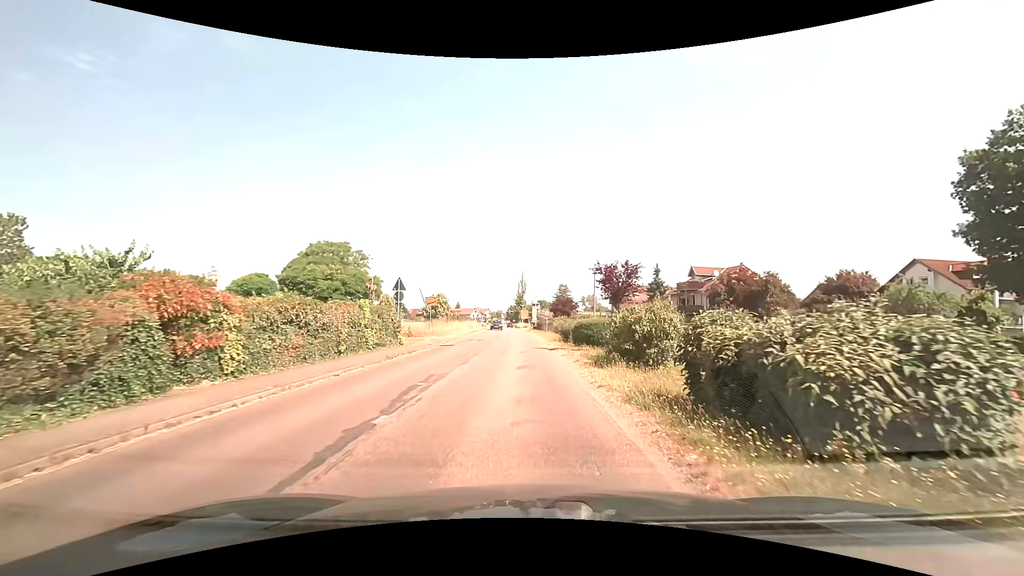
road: secondary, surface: asphalt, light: Day
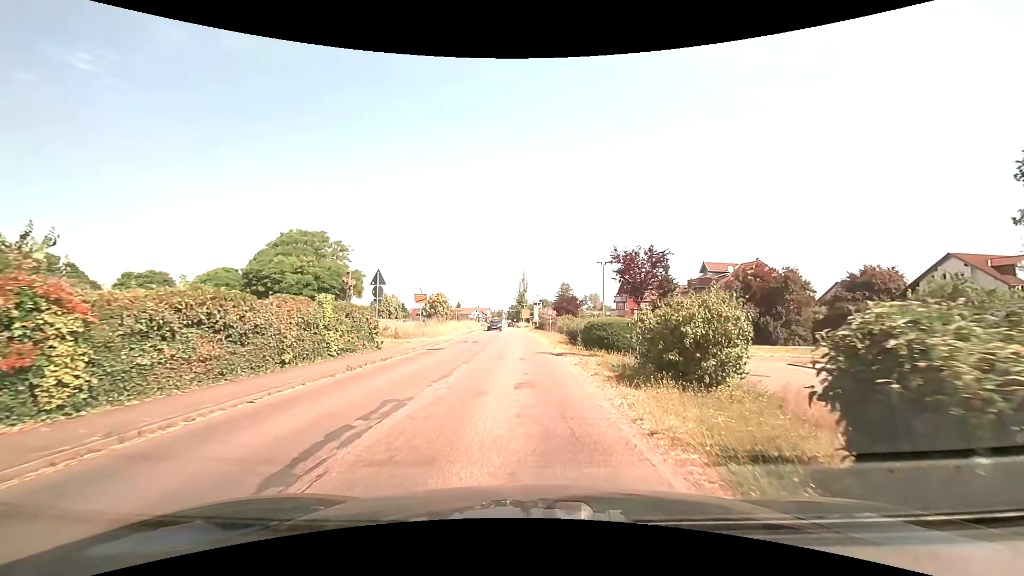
(0.0, +4.1) m; 0°
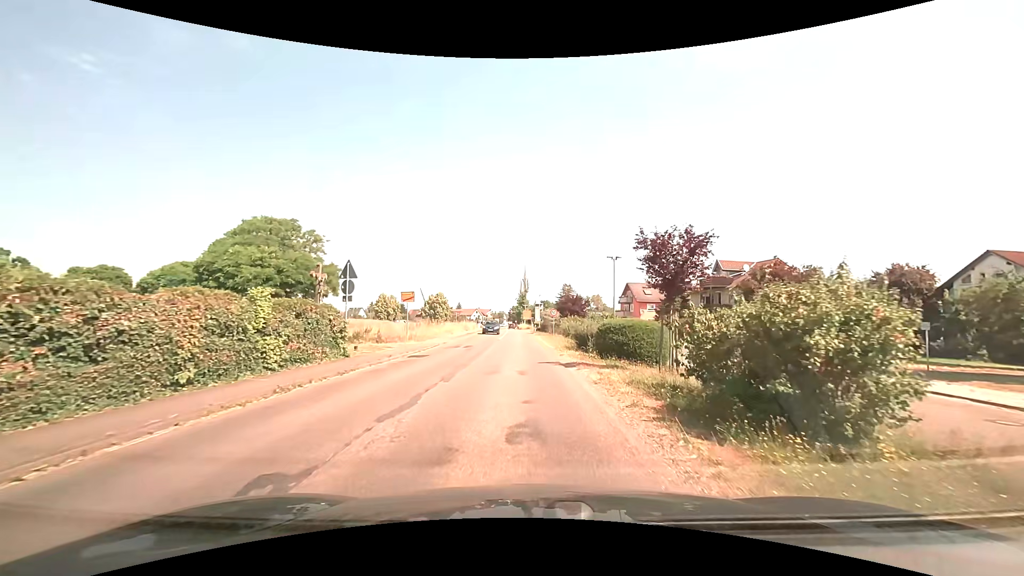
(0.0, +4.1) m; 0°
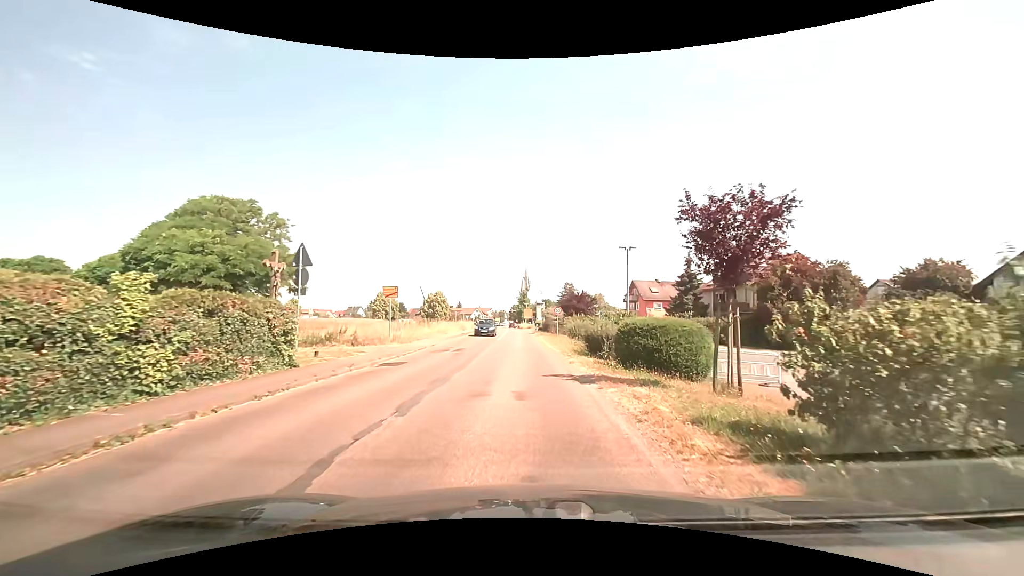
(0.0, +4.1) m; 0°
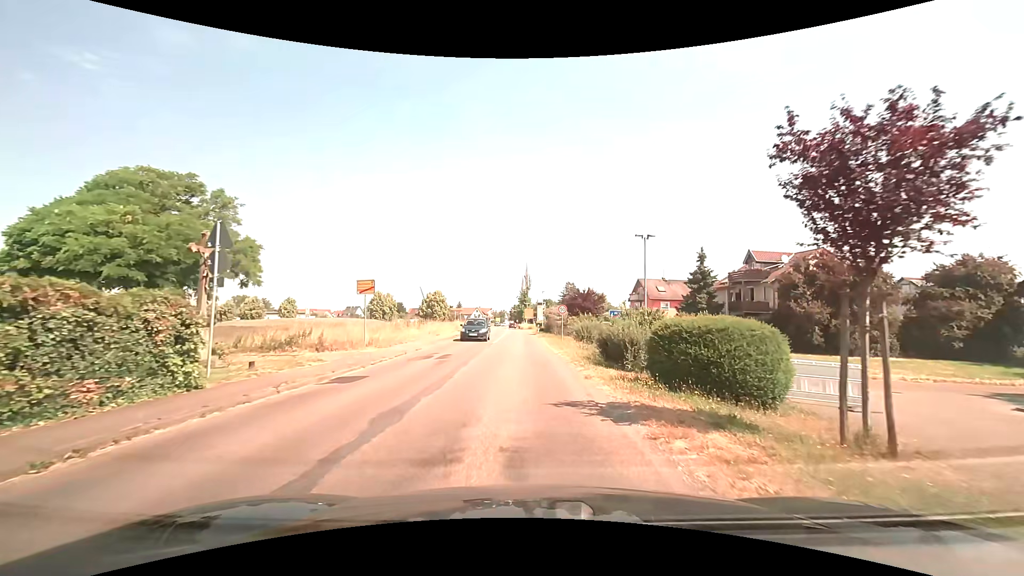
(0.0, +4.2) m; 0°
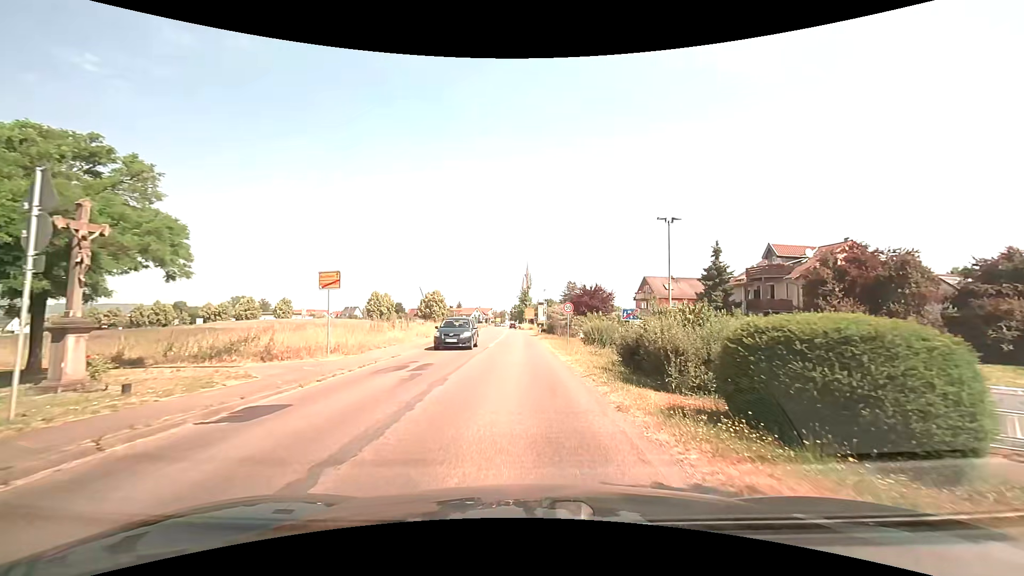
(0.0, +4.2) m; 0°
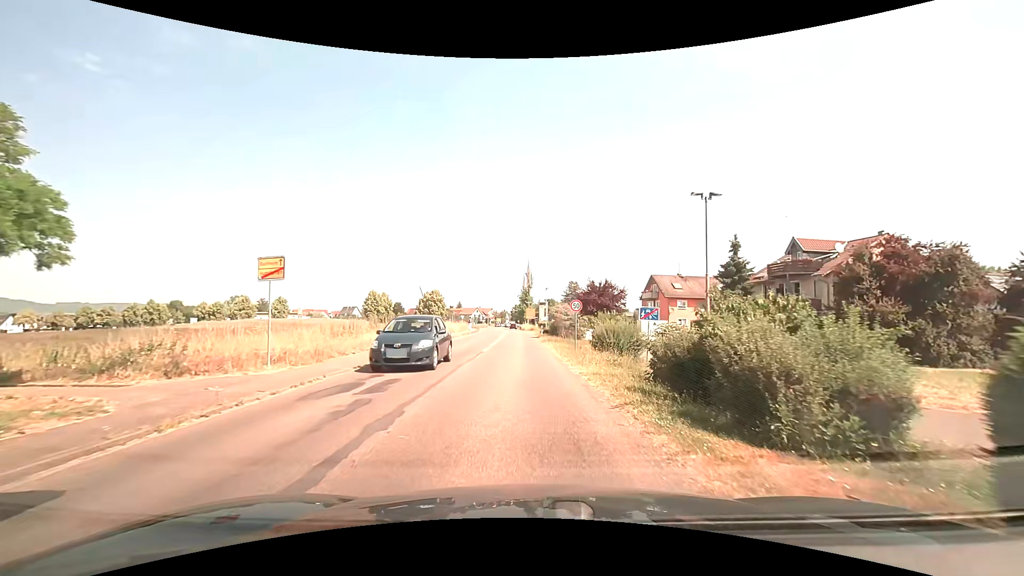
(0.0, +4.3) m; 0°
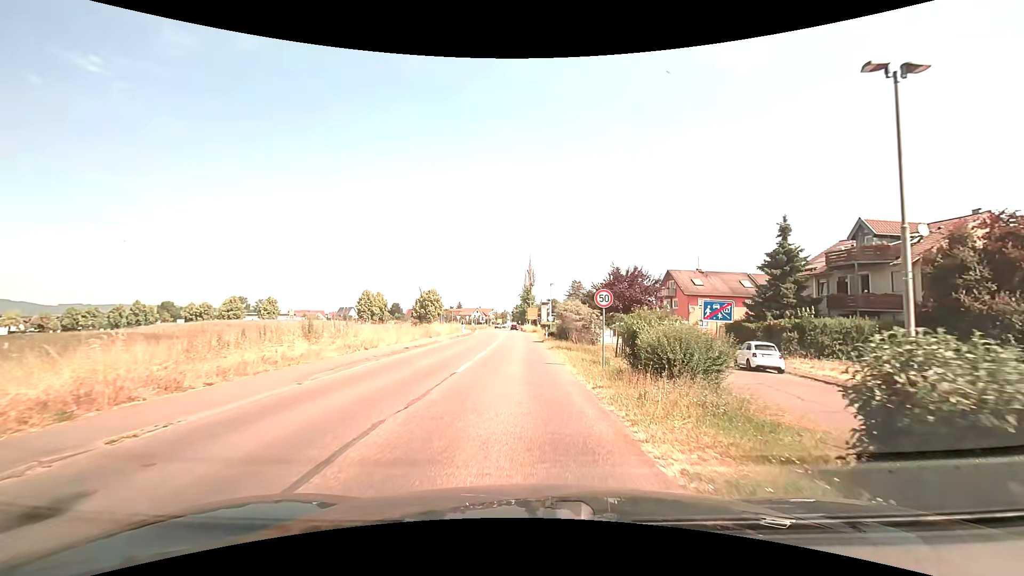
(0.0, +8.6) m; 0°
(0, +10) (0, +20) (0, +30) (0, +40) (-1, +50) (-1, +60) (-1, +70) (-1, +80) (-1, +90) (-2, +100) m
